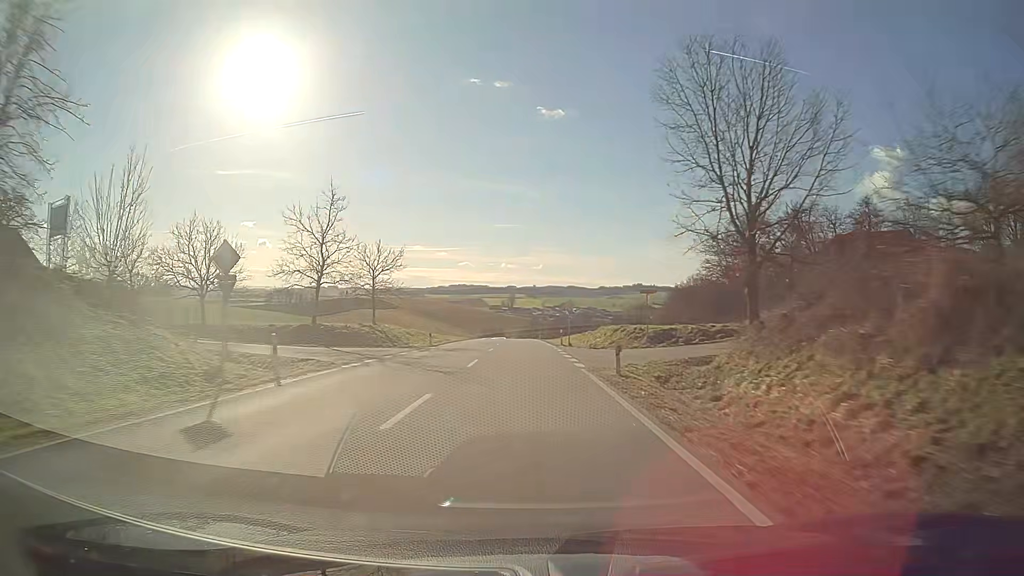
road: secondary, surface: asphalt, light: Day
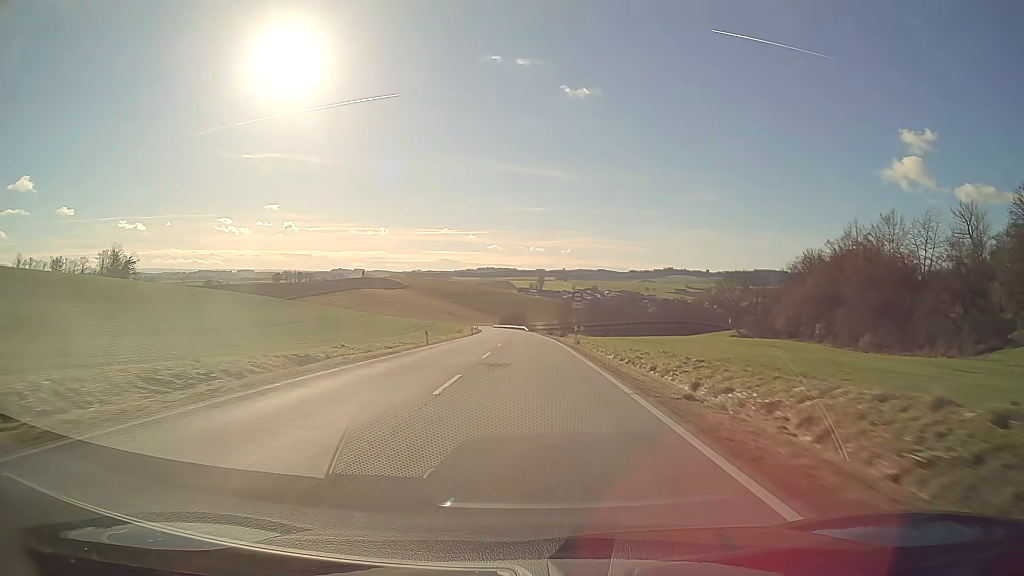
(-1.7, +80.5) m; -2°
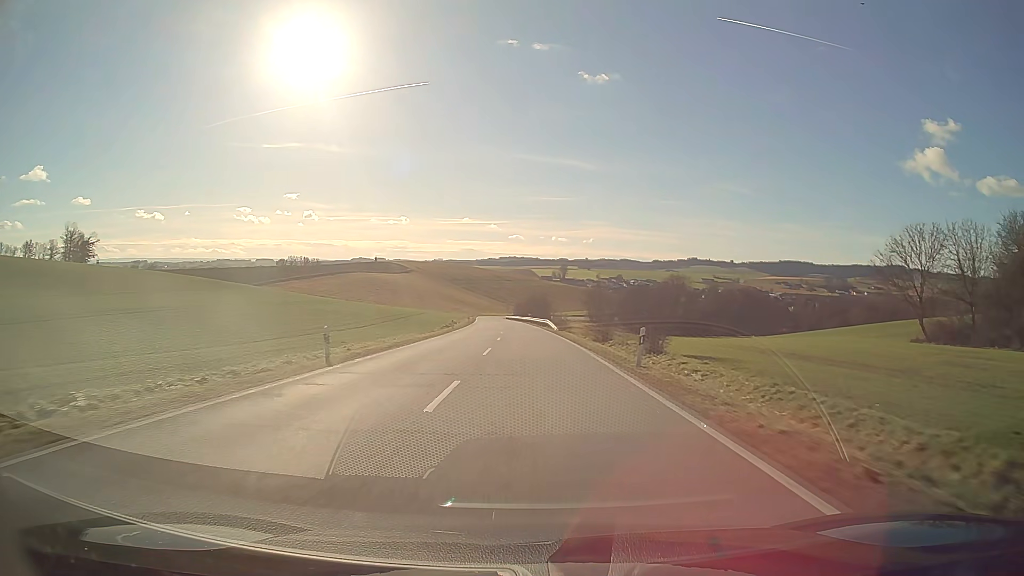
(-0.9, +62.5) m; -2°
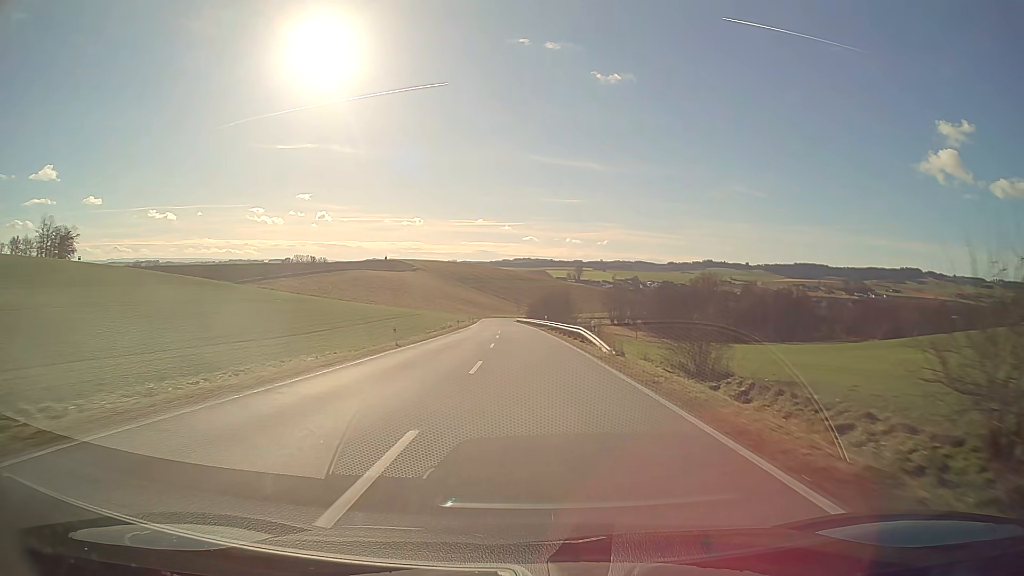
(-0.3, +29.6) m; -1°
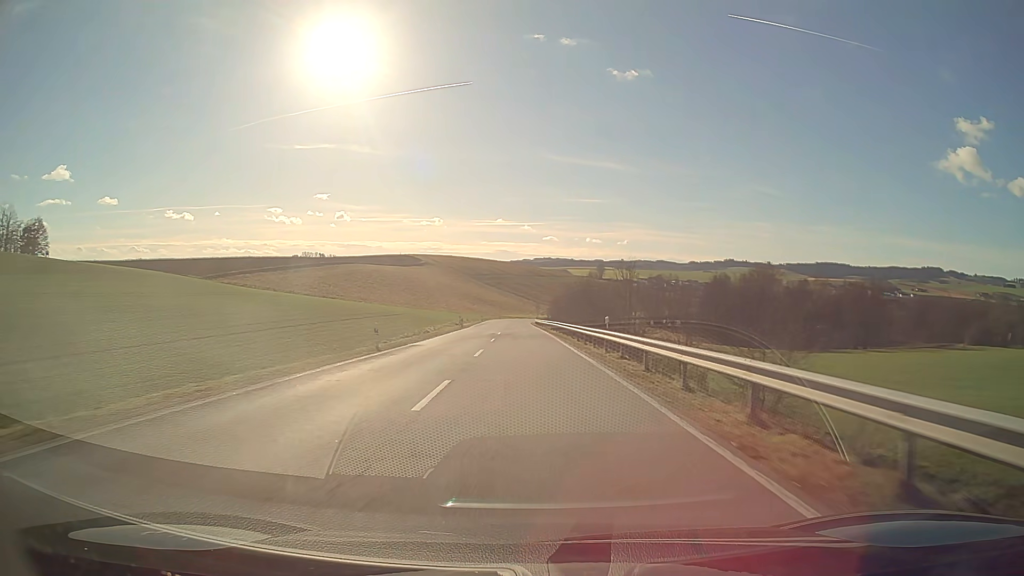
(-0.6, +42.2) m; -2°
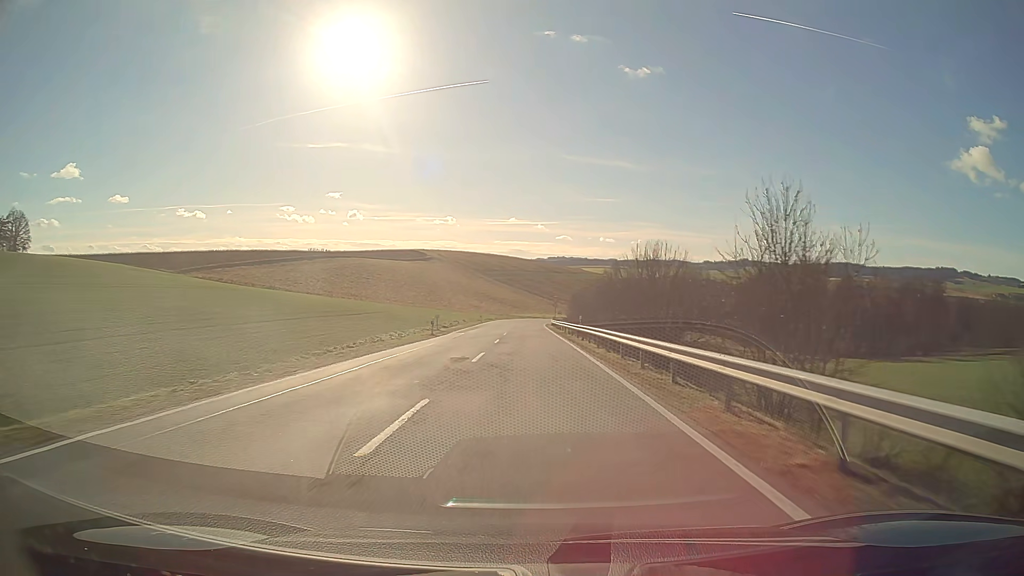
(-0.3, +26.8) m; -1°
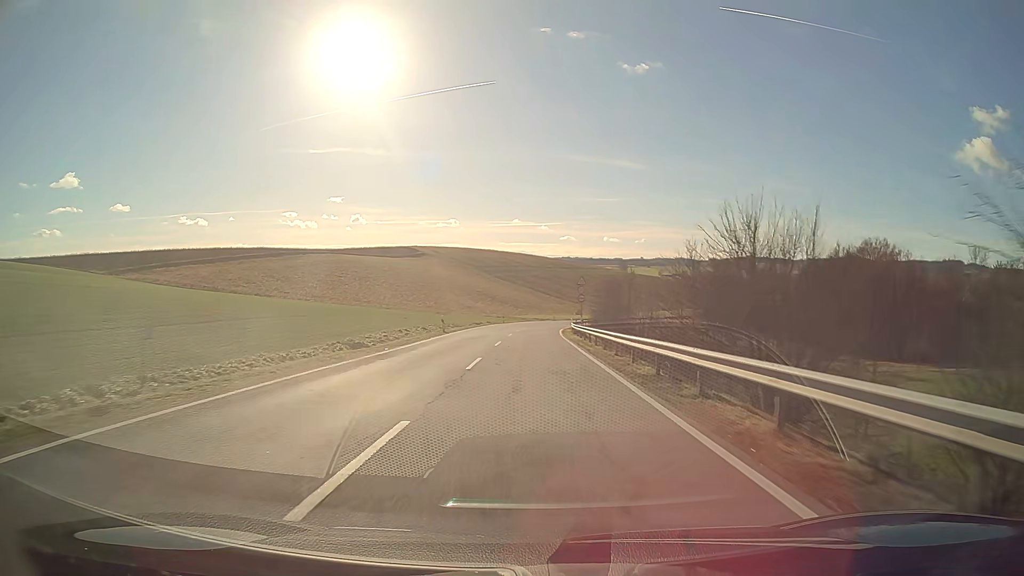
(-0.2, +38.1) m; 0°
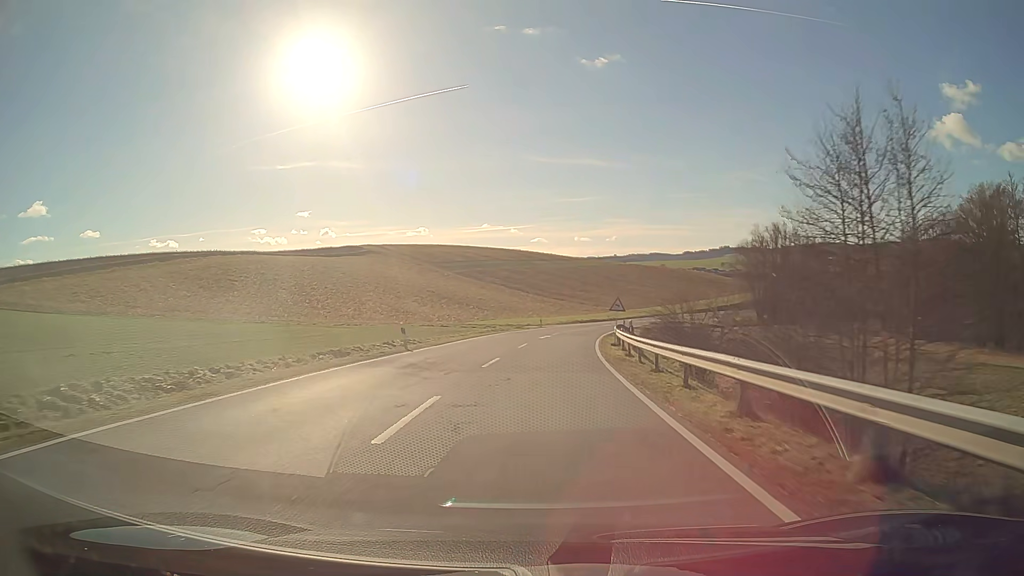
(+0.7, +54.6) m; +3°
(0, +10) (0, +20) (+1, +30) (+2, +40) (+3, +50) (+5, +60) (+7, +70) (+9, +79) (+12, +89) (+15, +98) m
